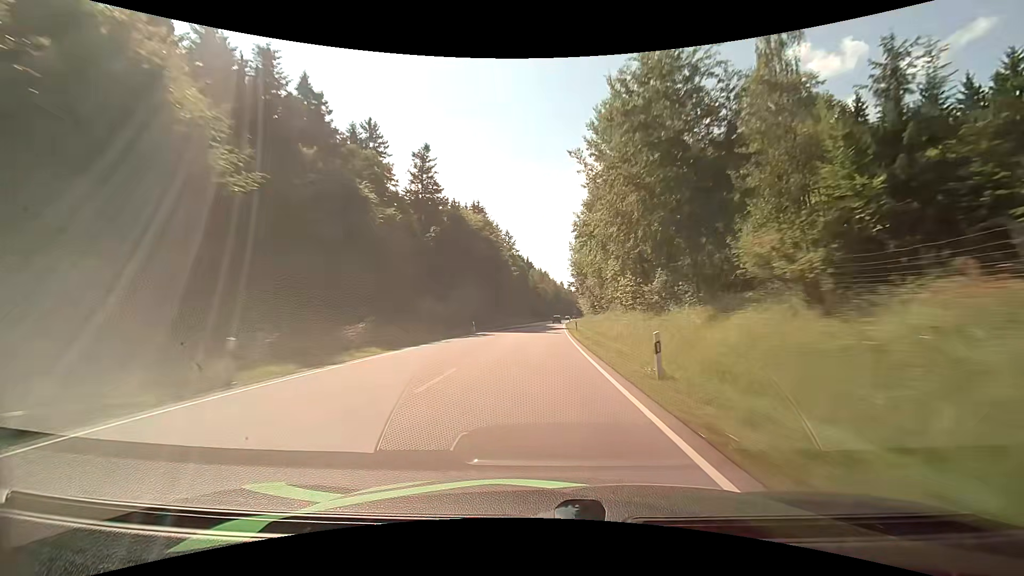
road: primary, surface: asphalt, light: Day
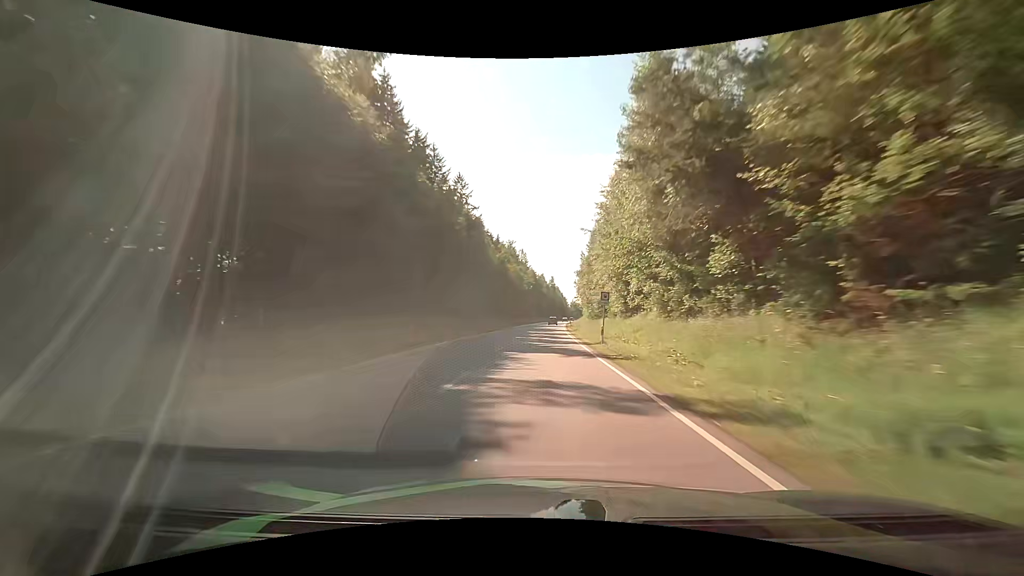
(+1.3, +71.2) m; +2°
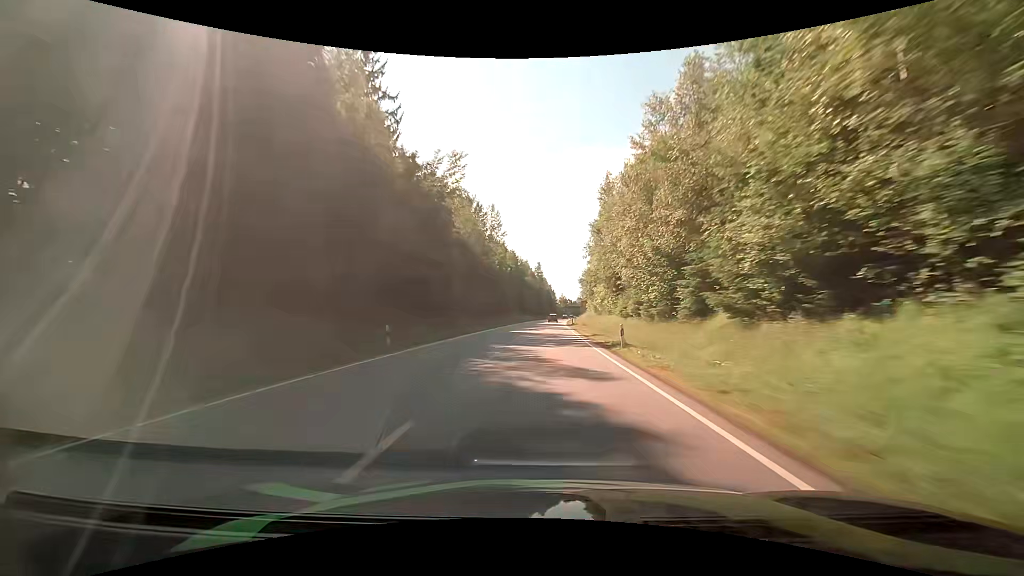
(+1.0, +53.9) m; +2°
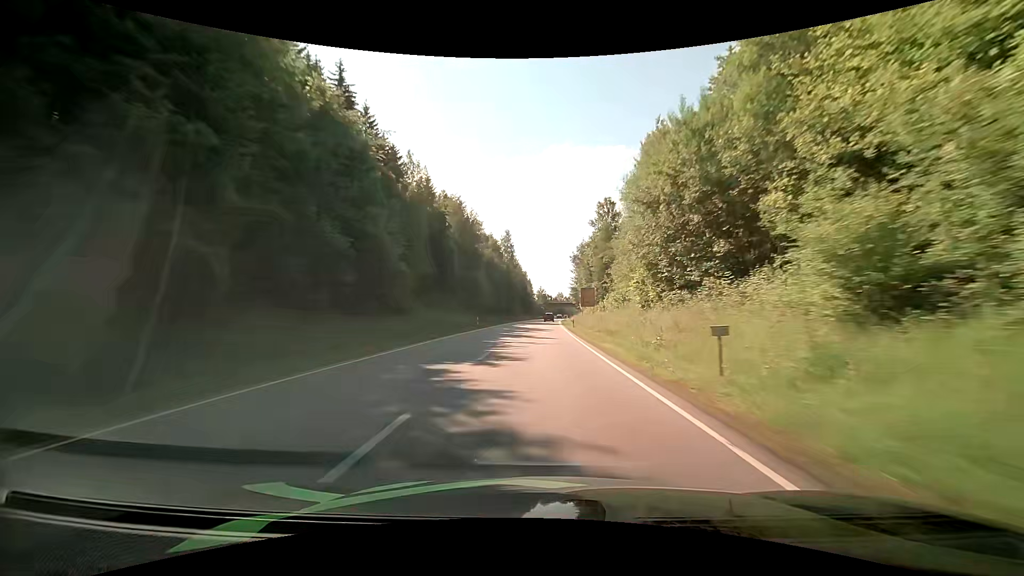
(+1.7, +70.2) m; +3°
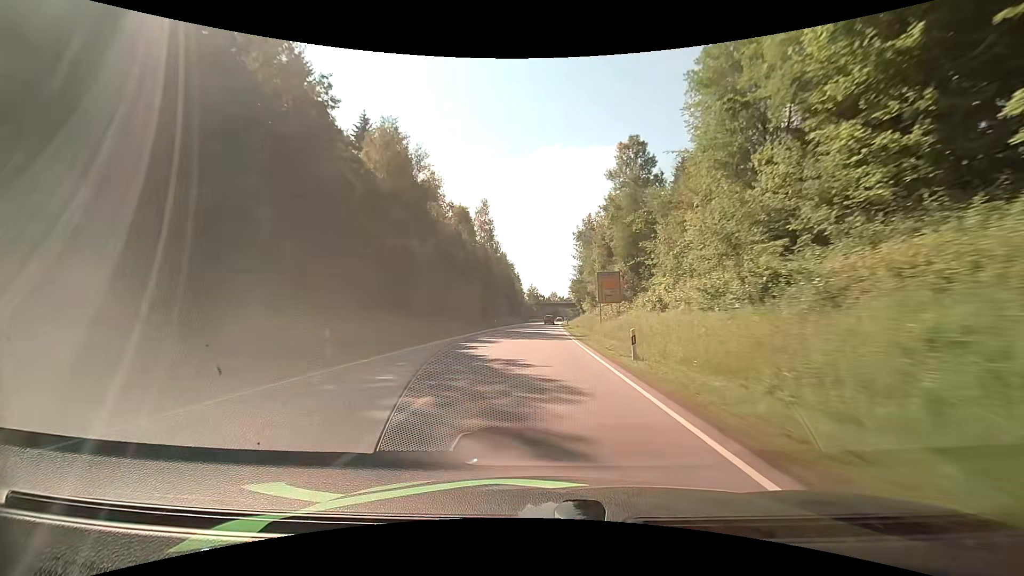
(+0.4, +33.8) m; +1°
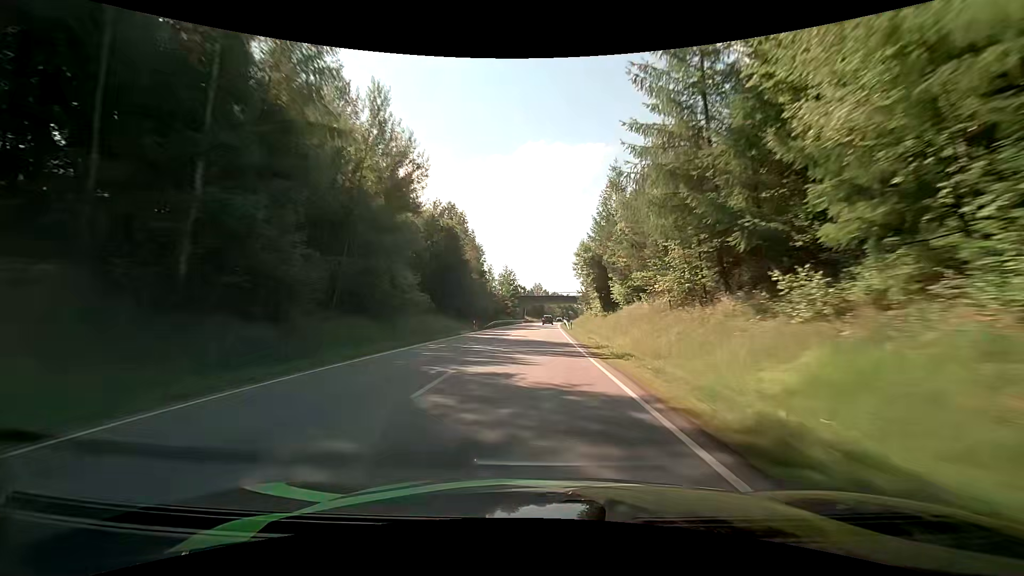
(+1.2, +67.1) m; +2°
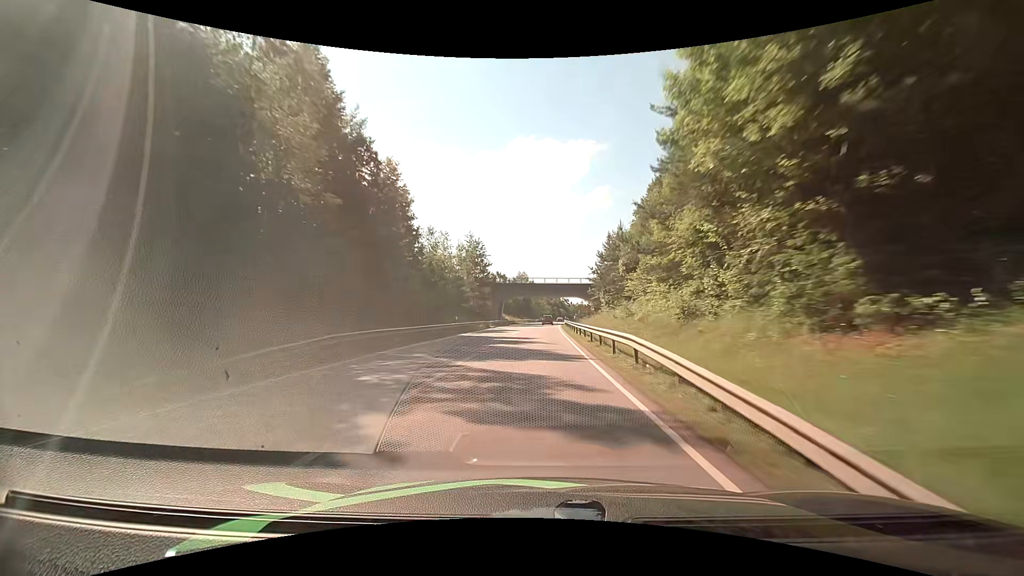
(+0.8, +49.9) m; +2°
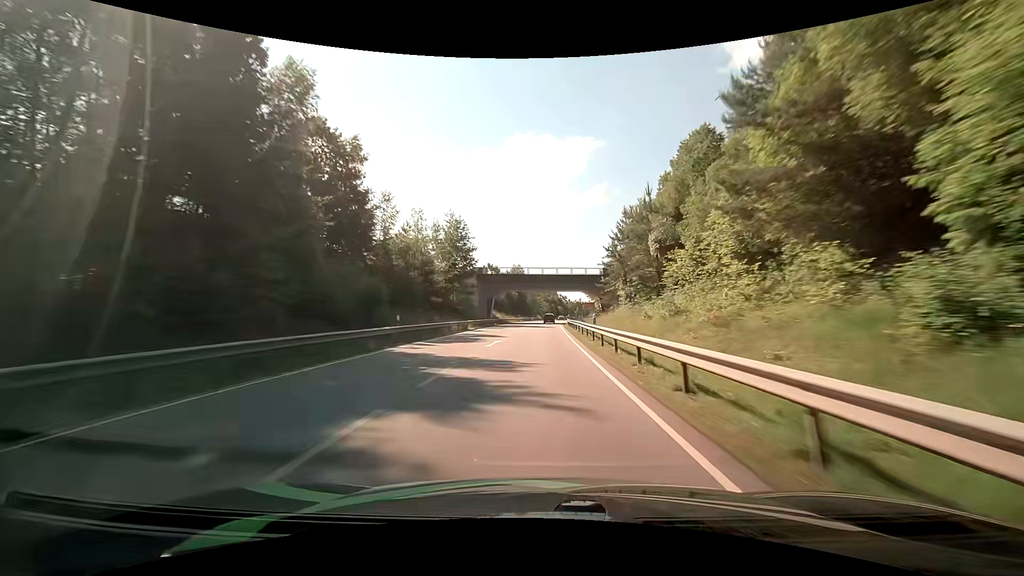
(0.0, +16.2) m; 0°
(0, +10) (0, +20) (0, +30) (0, +40) (0, +50) (+1, +60) (+1, +70) (+1, +80) (+2, +90) (+3, +100) m
